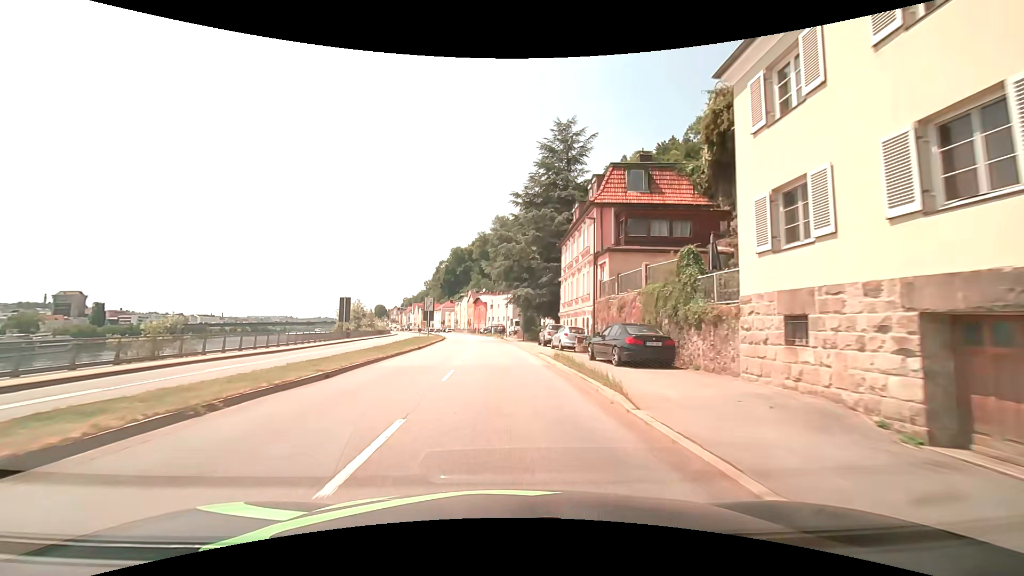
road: primary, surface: asphalt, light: Day
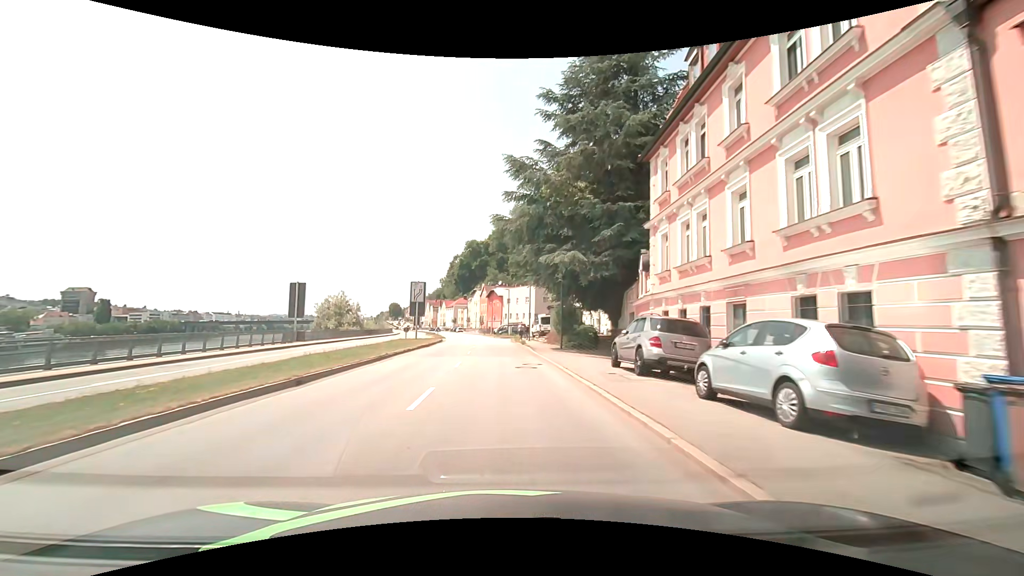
(-0.4, +23.0) m; -2°
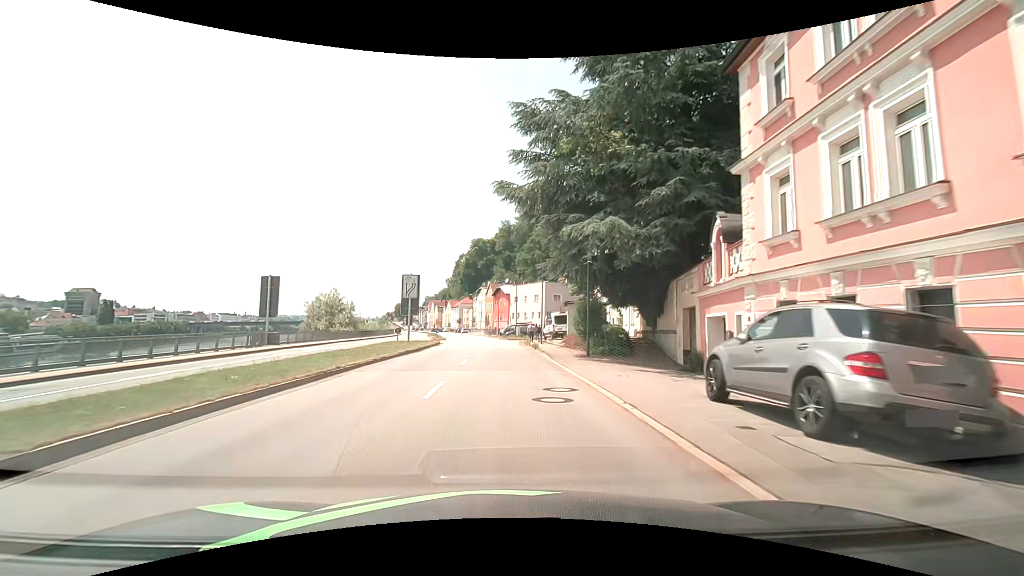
(0.0, +7.7) m; -1°
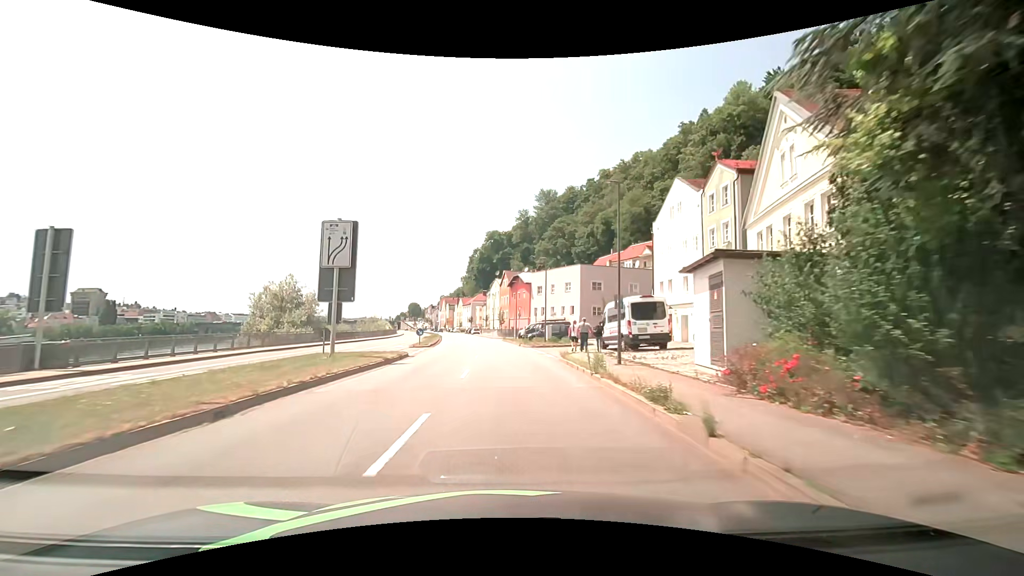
(-0.5, +22.9) m; -2°
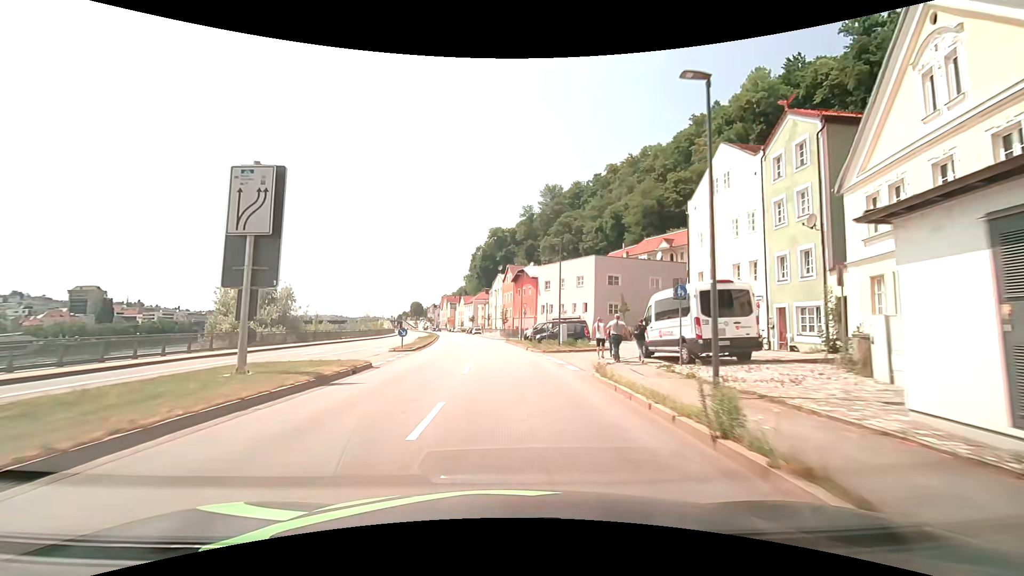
(-0.1, +7.6) m; -2°
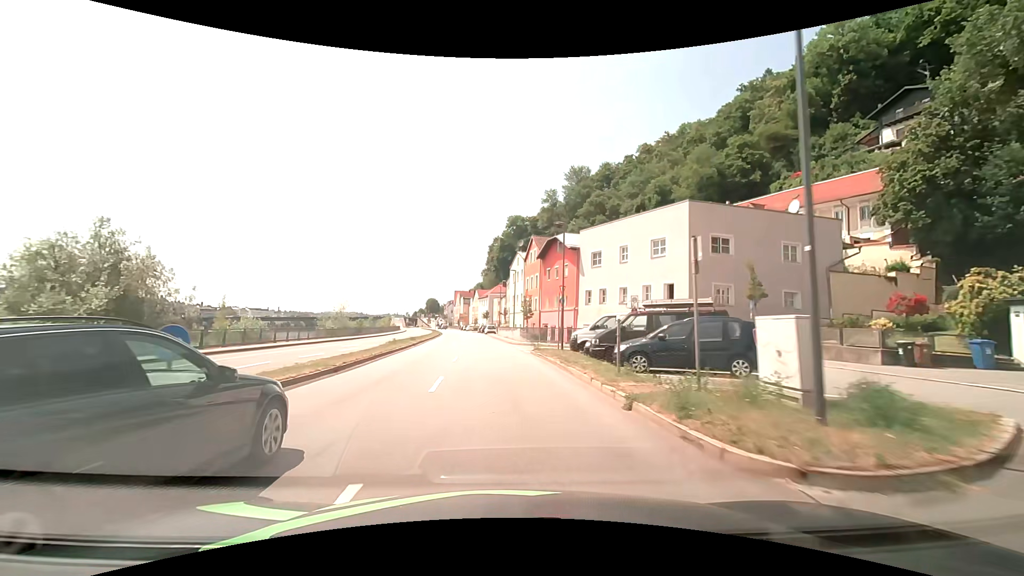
(-0.1, +22.9) m; -1°
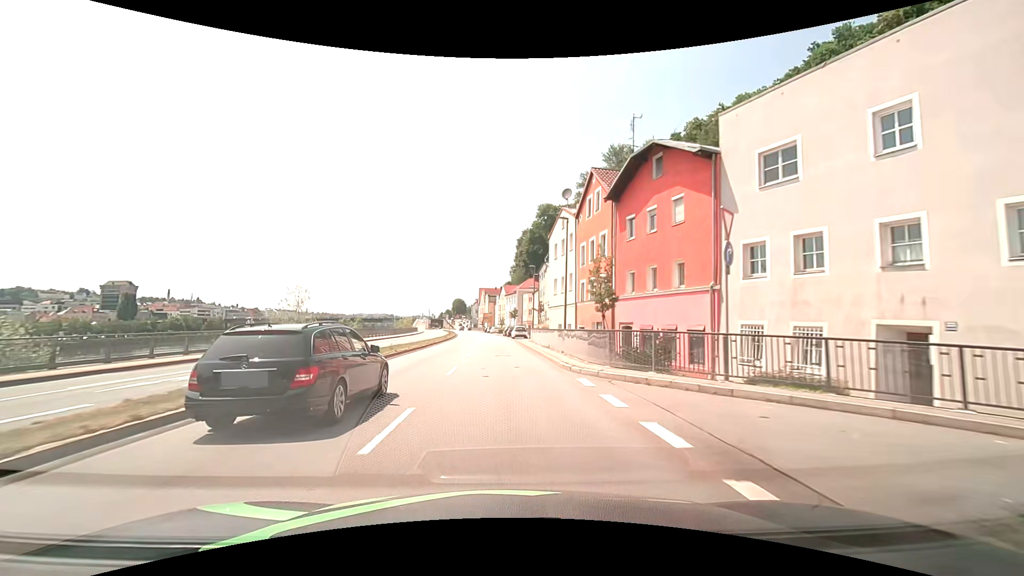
(-0.6, +23.0) m; -4°
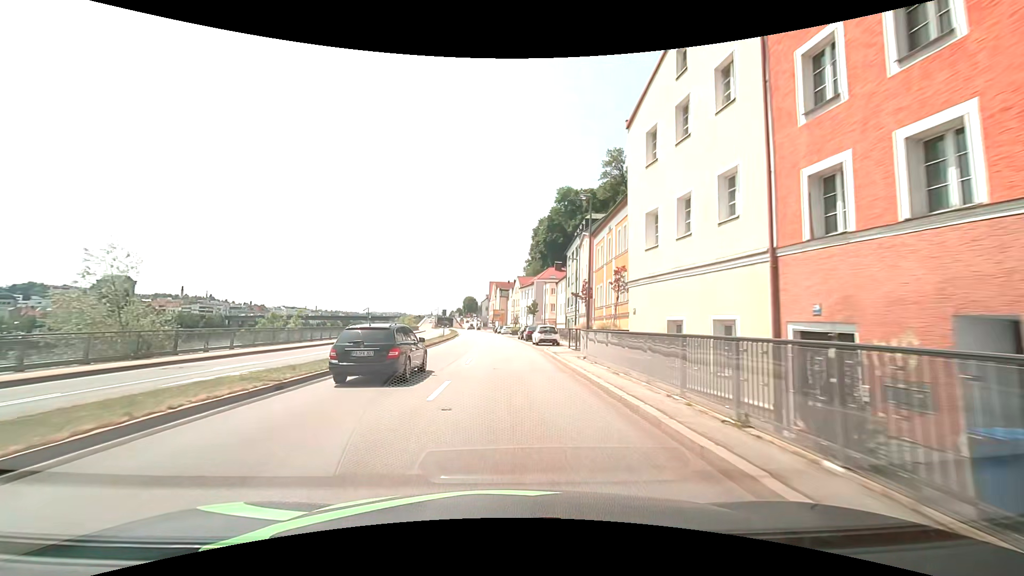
(-0.3, +23.0) m; -1°
(0, +10) (0, +20) (0, +30) (-1, +40) (-1, +50) (-2, +60) (-2, +70) (-3, +80) (-4, +90) (-5, +100) m
